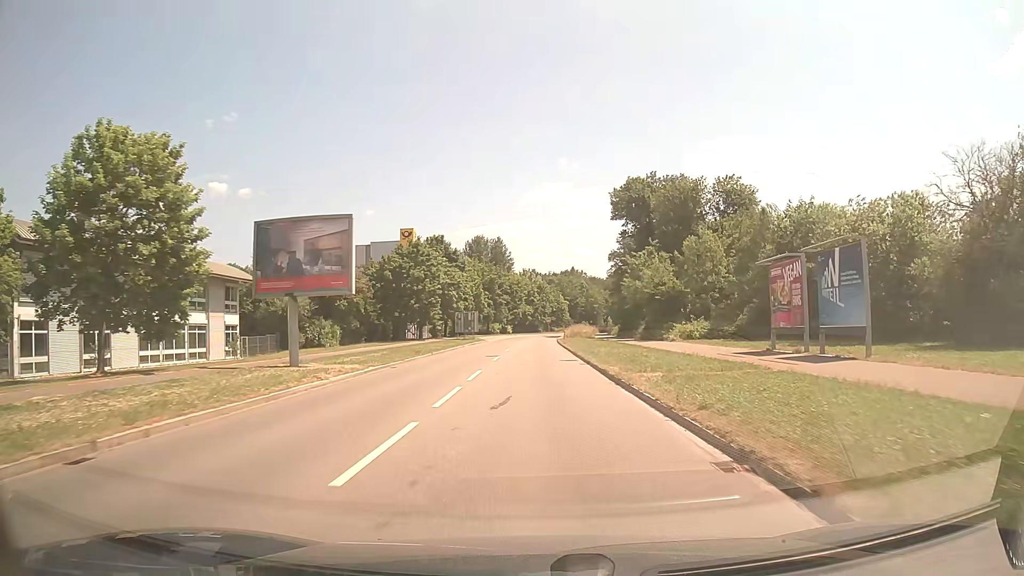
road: secondary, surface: asphalt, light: Day
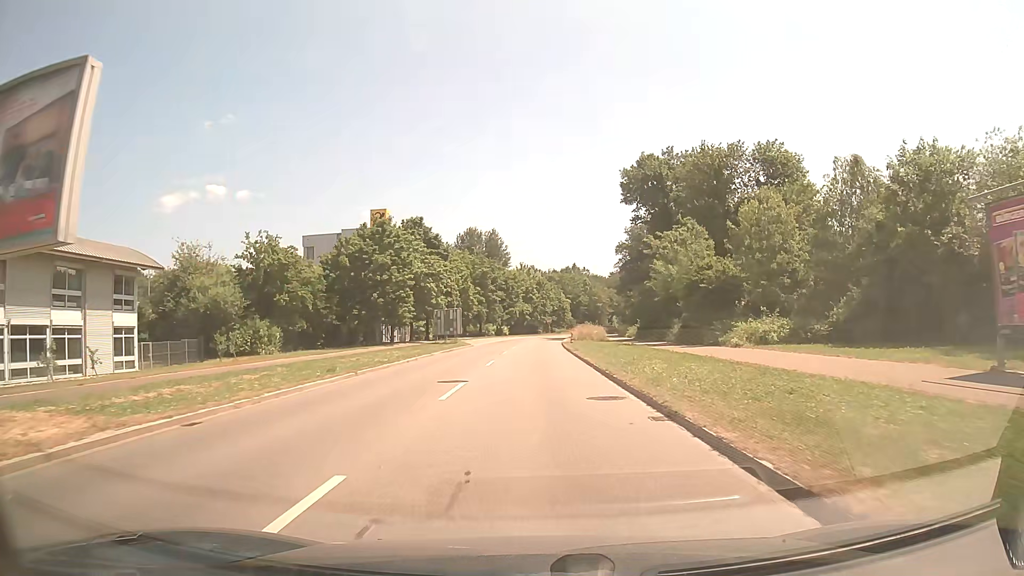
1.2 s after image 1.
(0.0, +15.7) m; 0°
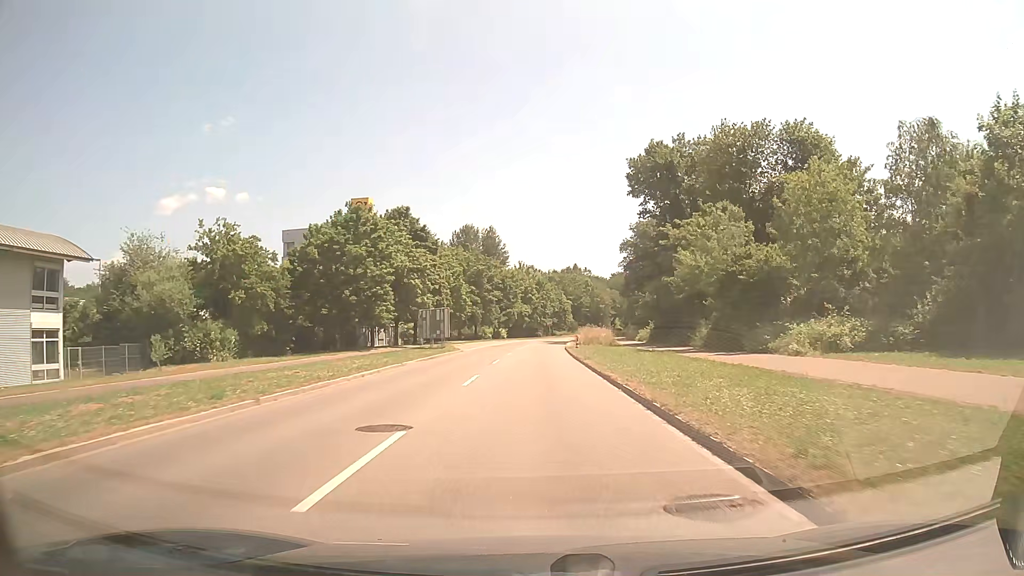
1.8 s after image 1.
(0.0, +7.9) m; 0°
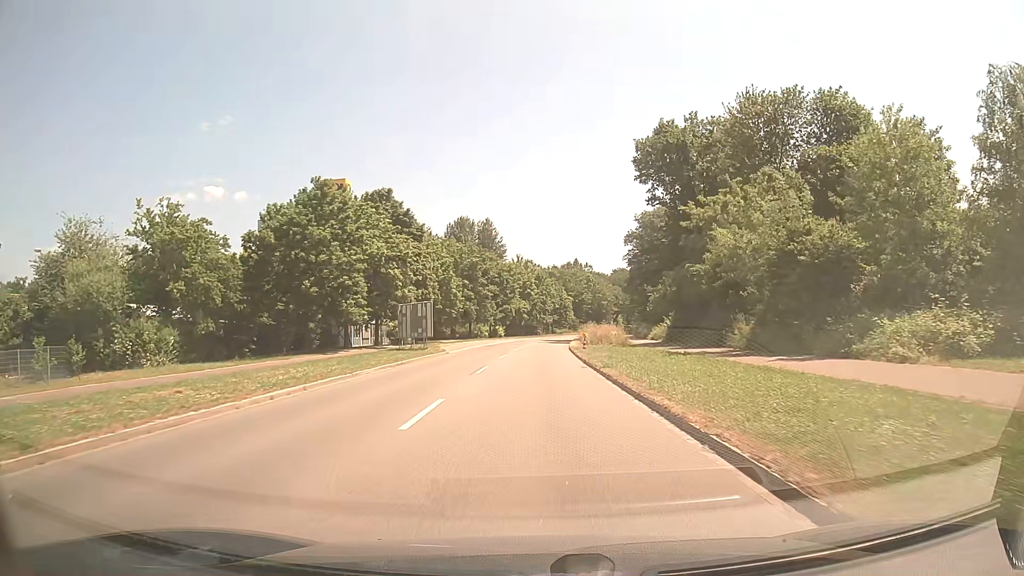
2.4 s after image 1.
(0.0, +7.9) m; 0°
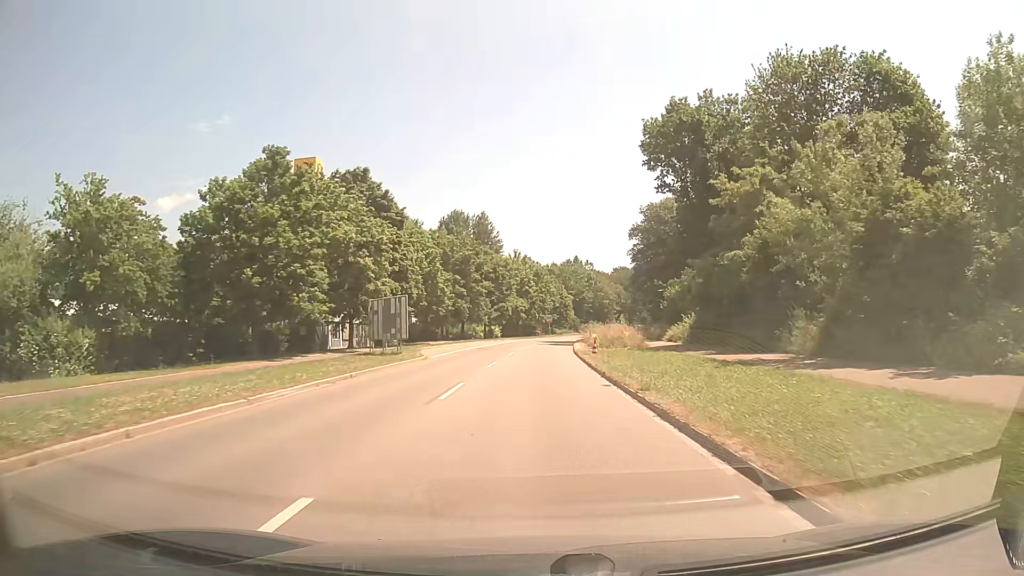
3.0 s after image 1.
(0.0, +7.8) m; 0°
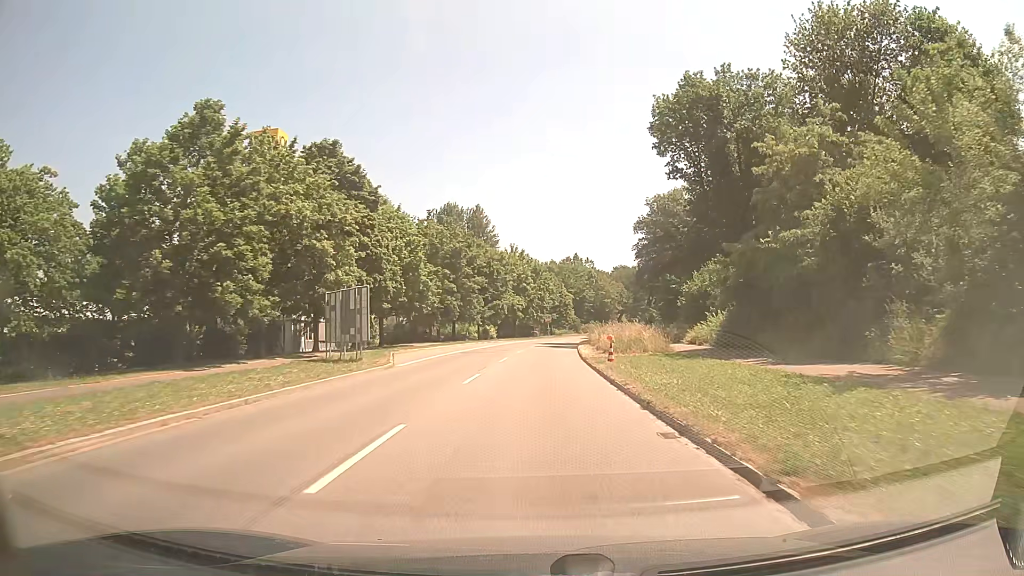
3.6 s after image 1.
(0.0, +7.7) m; 0°
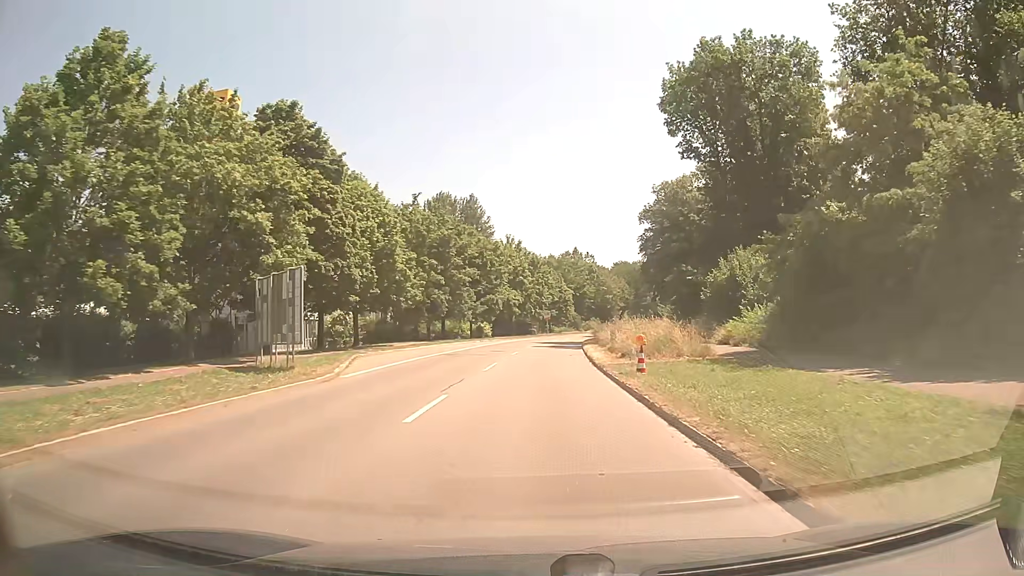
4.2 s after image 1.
(0.0, +7.7) m; 0°
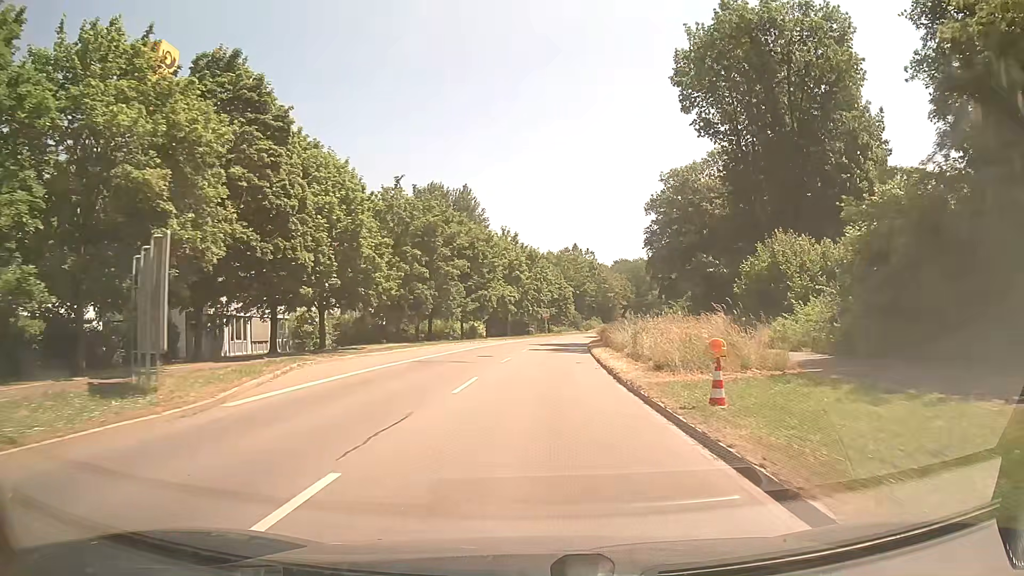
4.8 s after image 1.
(0.0, +7.7) m; 0°
(0, +10) (0, +20) (+1, +30) (+1, +40) (+2, +50) (+3, +60) (+5, +70) (+6, +80) (+8, +89) (+10, +99) m
